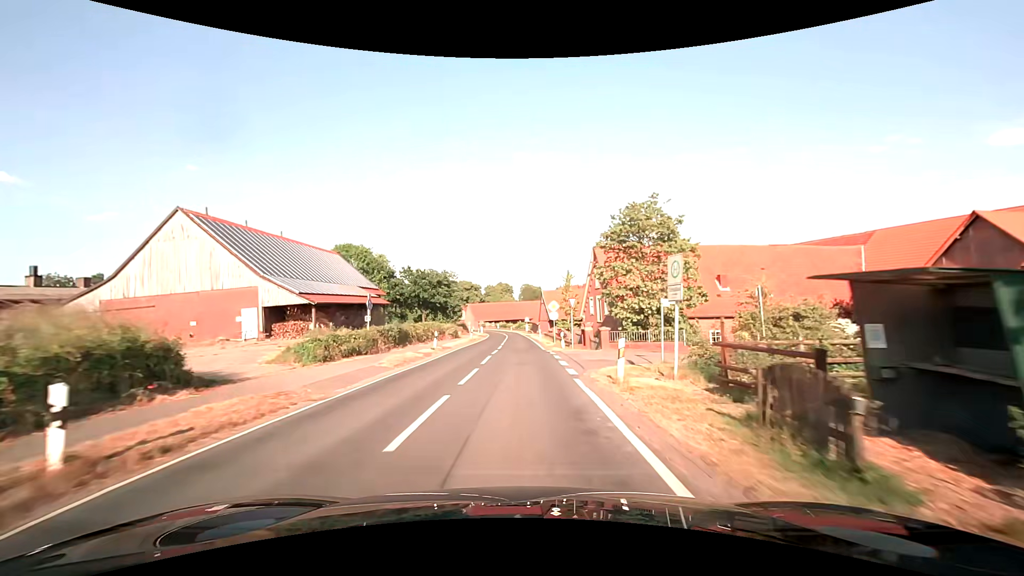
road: secondary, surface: asphalt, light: Day
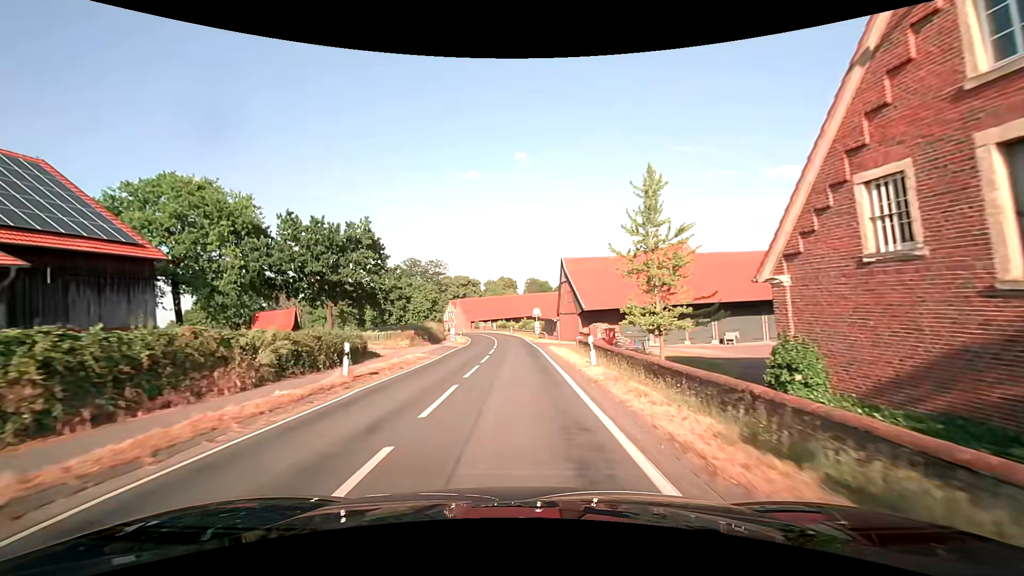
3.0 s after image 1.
(0.0, +39.9) m; -1°
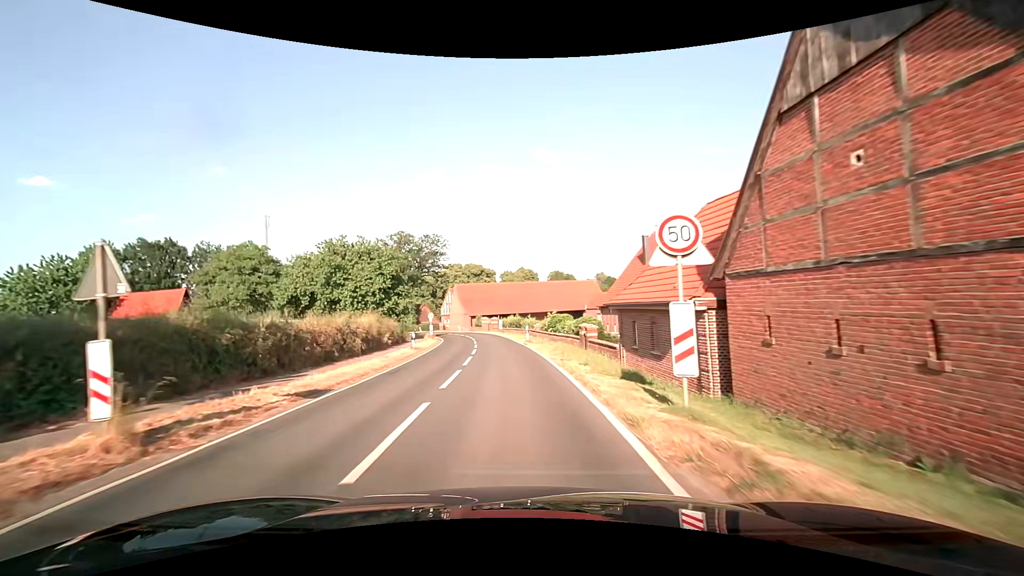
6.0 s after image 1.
(-0.5, +39.3) m; -3°
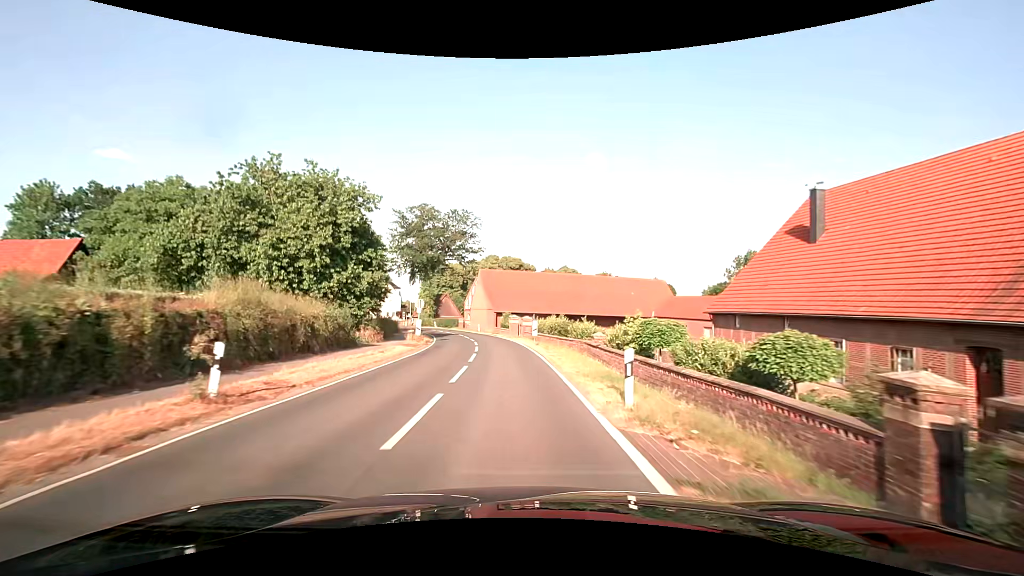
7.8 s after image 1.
(-0.5, +23.0) m; -3°
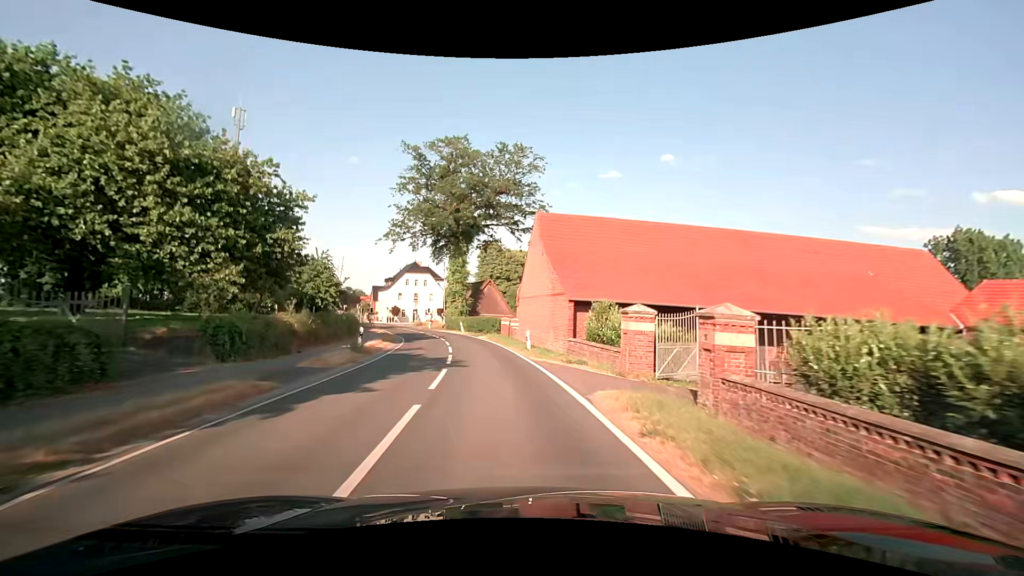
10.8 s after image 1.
(-2.4, +37.3) m; -8°
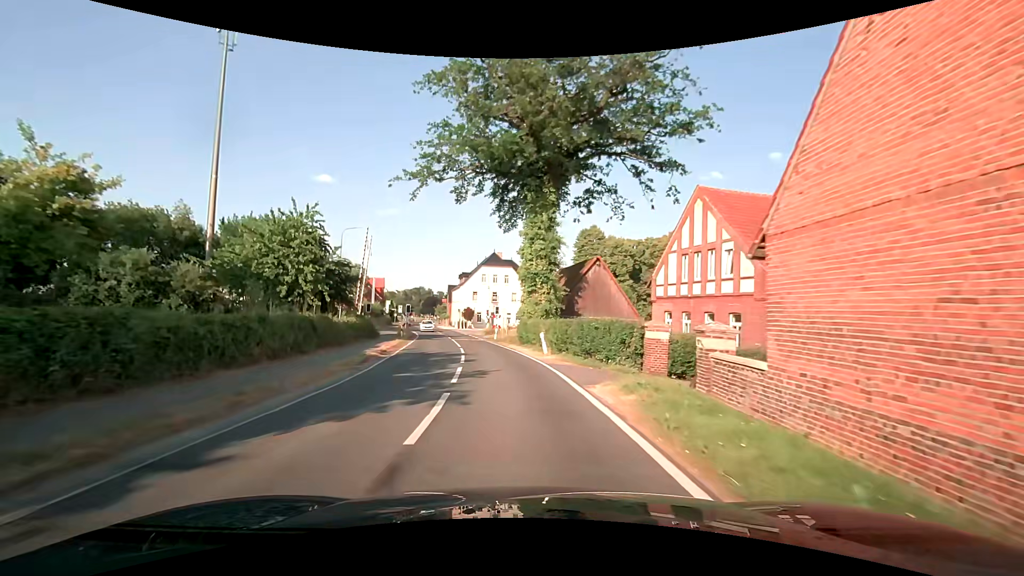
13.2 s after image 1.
(-2.5, +28.1) m; -11°
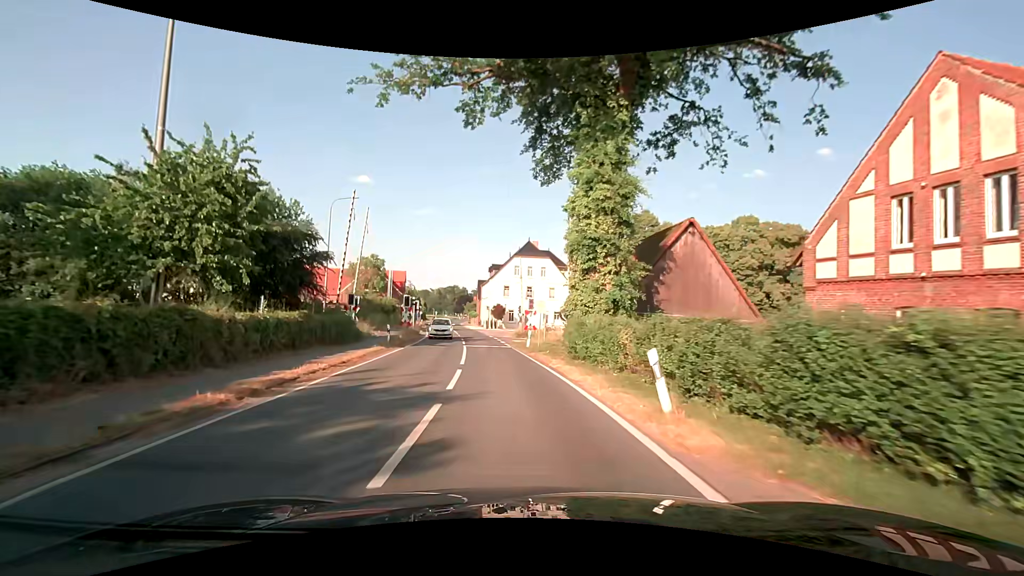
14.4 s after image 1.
(-0.4, +13.4) m; -4°
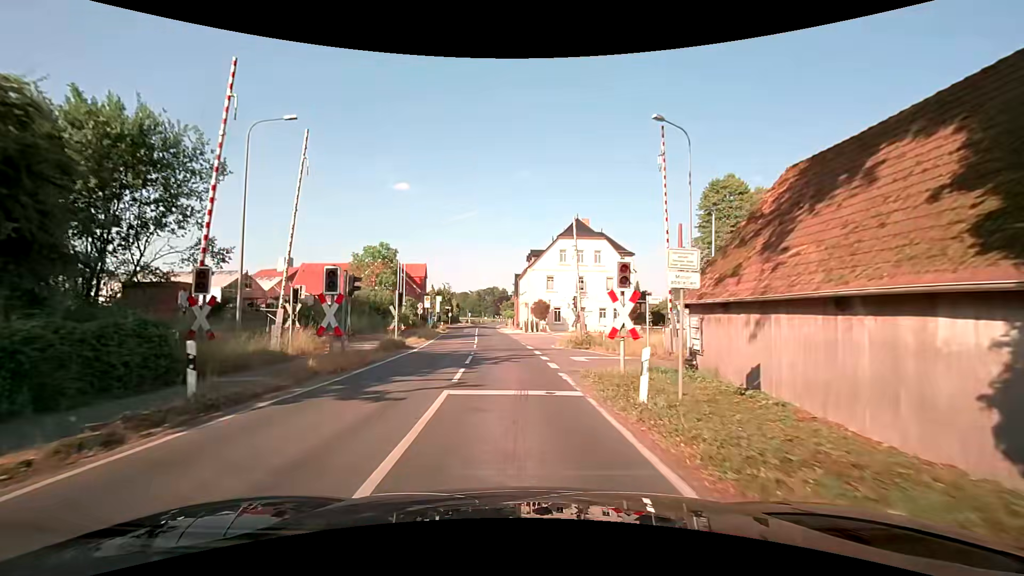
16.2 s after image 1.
(-0.8, +18.6) m; -5°
